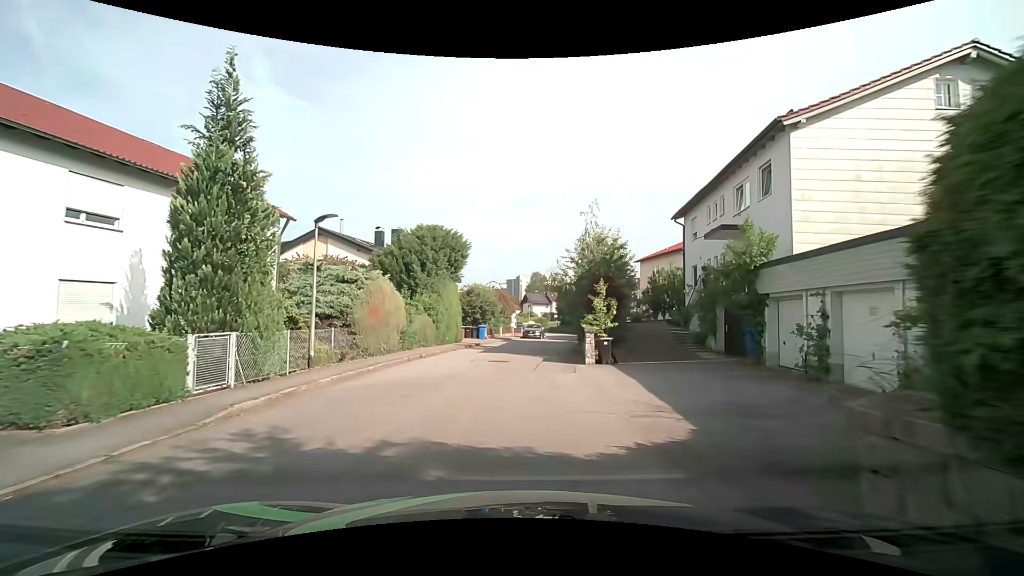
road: residential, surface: asphalt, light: Day
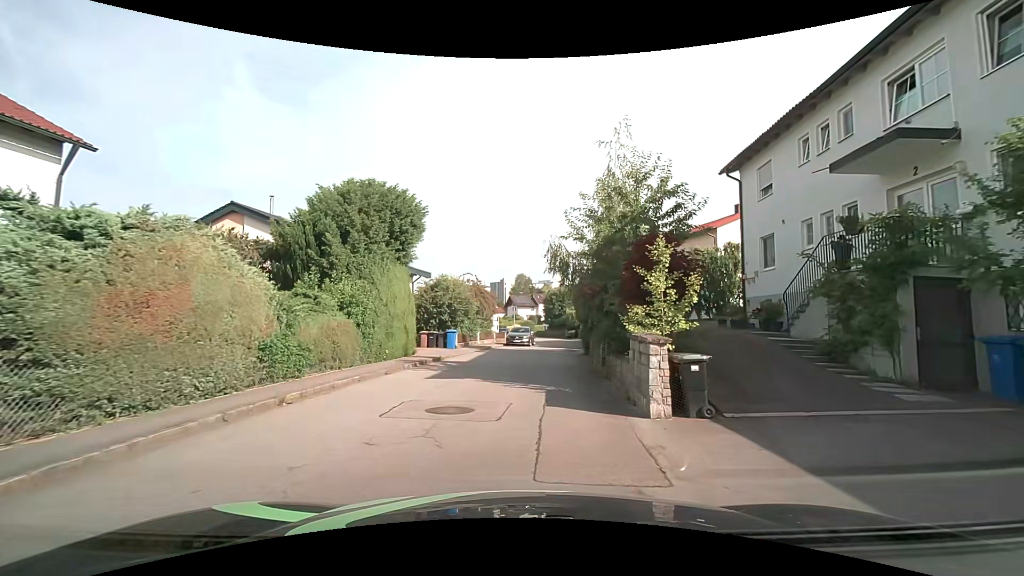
(+0.1, +10.2) m; +1°
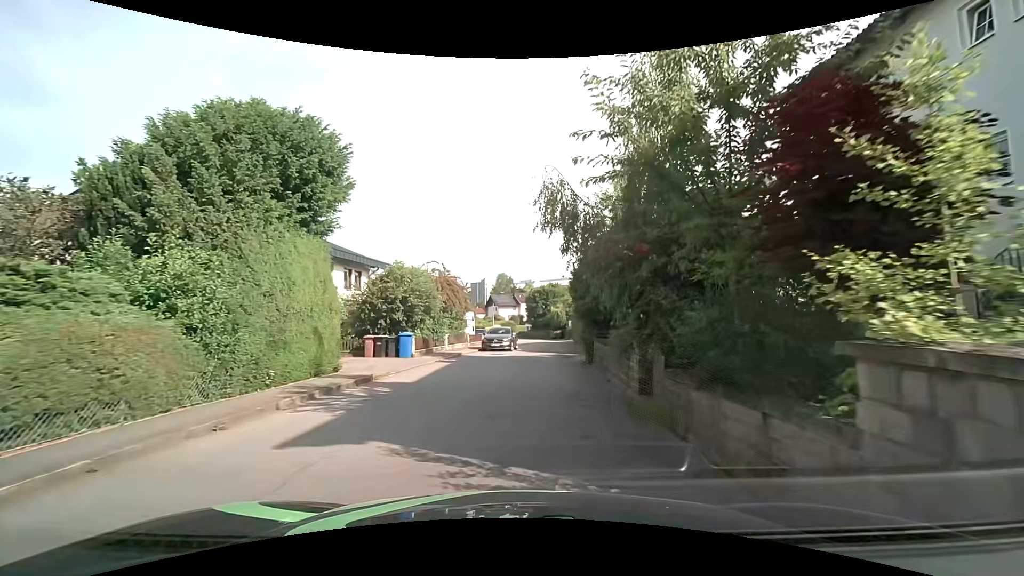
(+0.2, +7.2) m; +3°
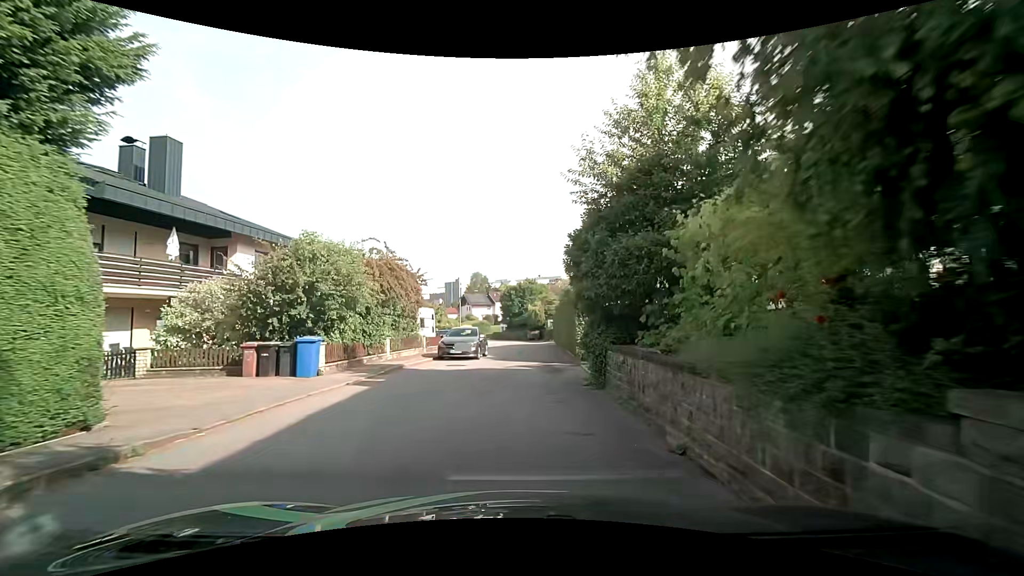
(+0.2, +7.4) m; +2°
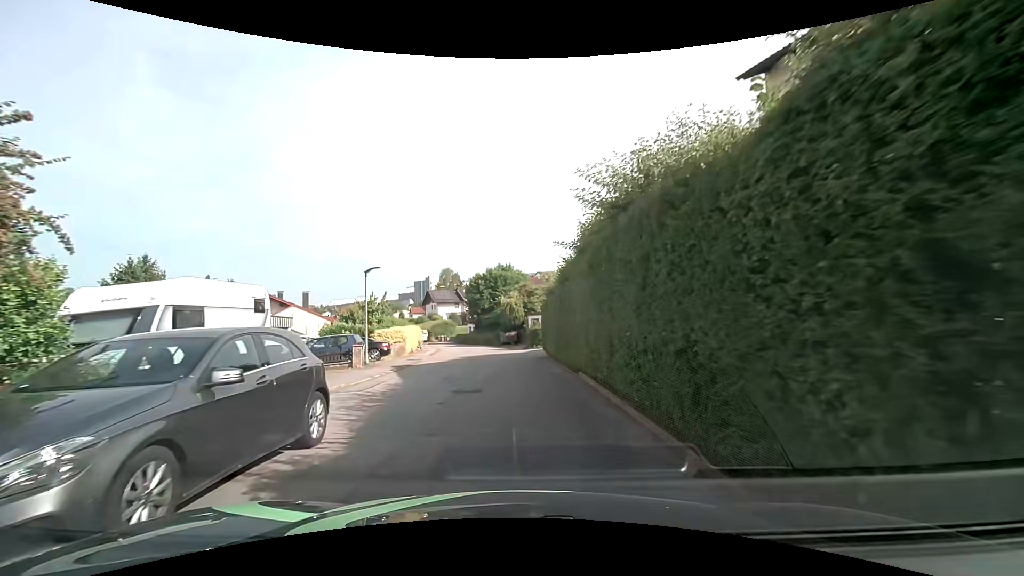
(+0.6, +18.1) m; +4°
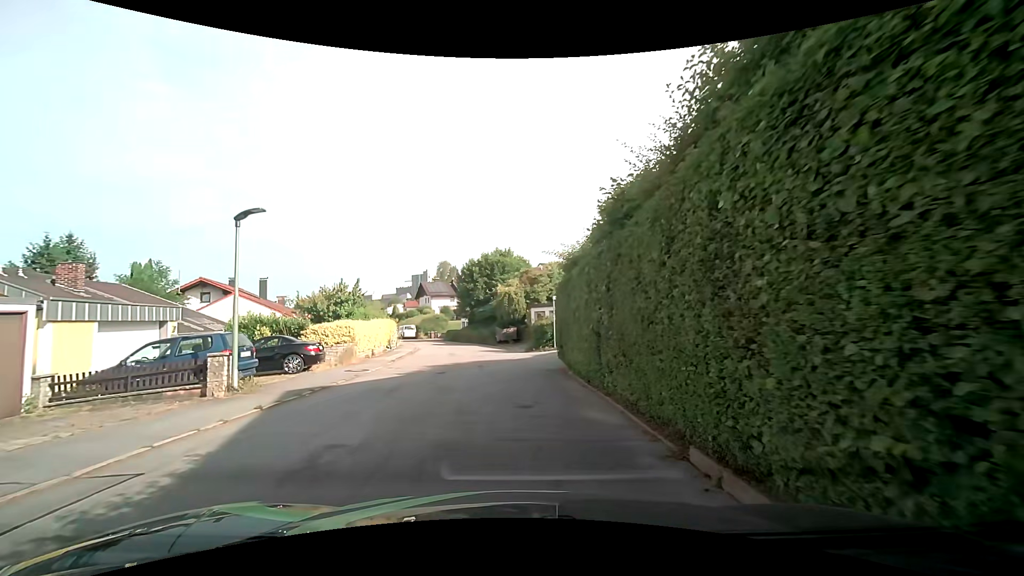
(0.0, +9.0) m; 0°
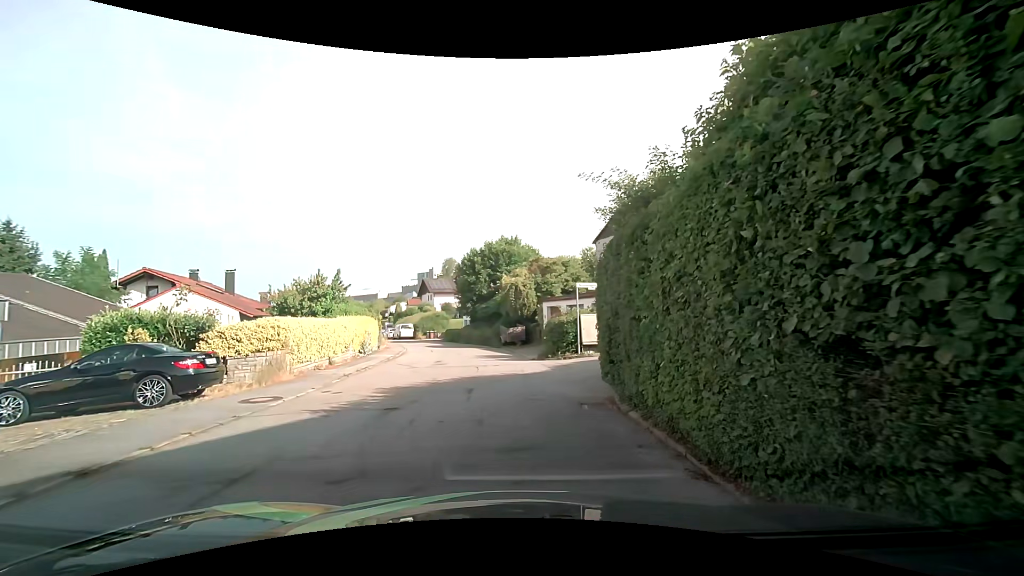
(-0.2, +6.5) m; -1°
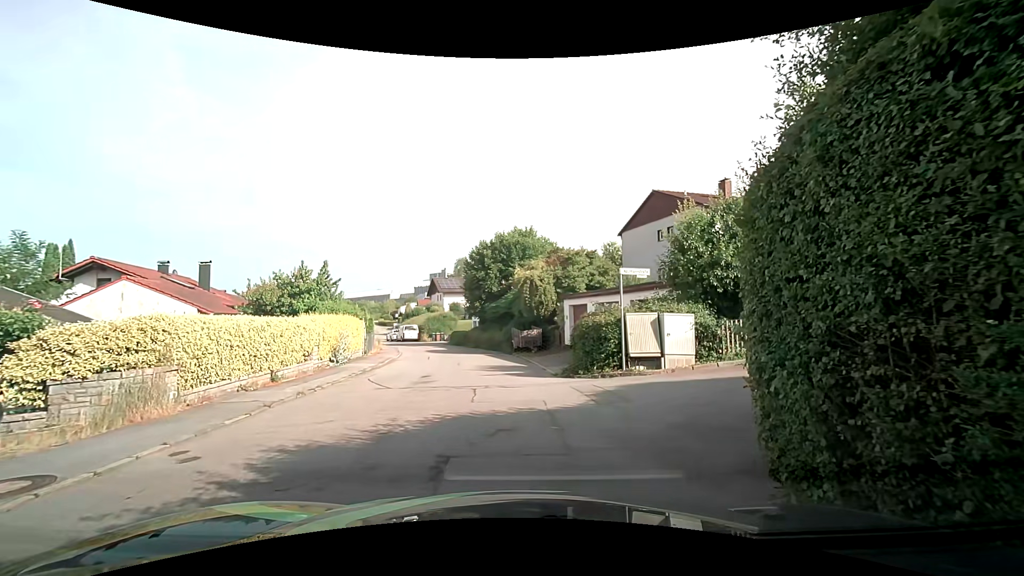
(-0.1, +5.2) m; -1°
(-1, +10) (-2, +20) (-3, +30) (-5, +40) (-9, +49) (-15, +57) (-19, +66) (-21, +76) (-23, +86) (-25, +95) m
